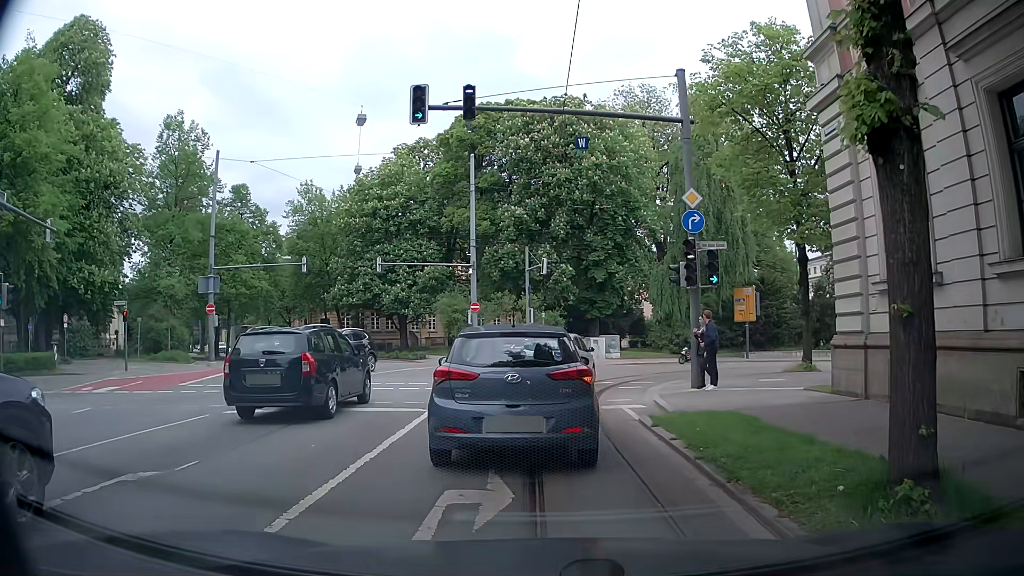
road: secondary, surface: asphalt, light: Day
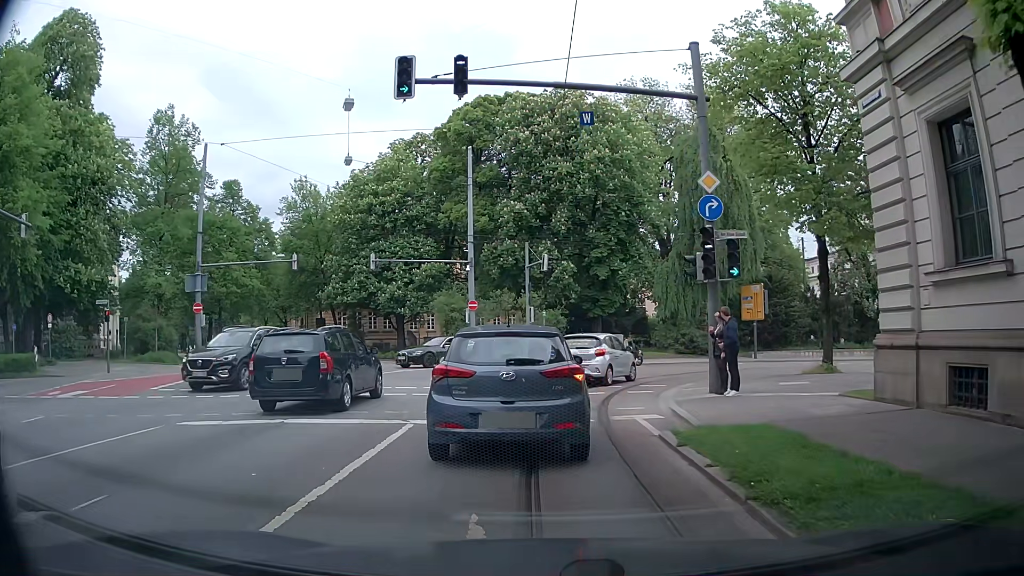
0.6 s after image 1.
(0.0, +1.9) m; -1°
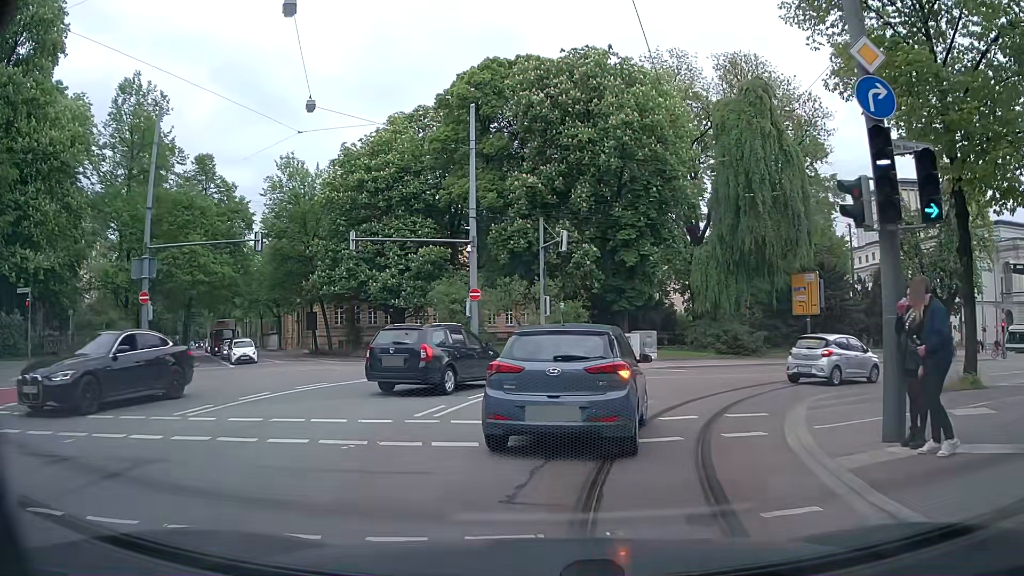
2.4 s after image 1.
(-0.2, +7.8) m; 0°
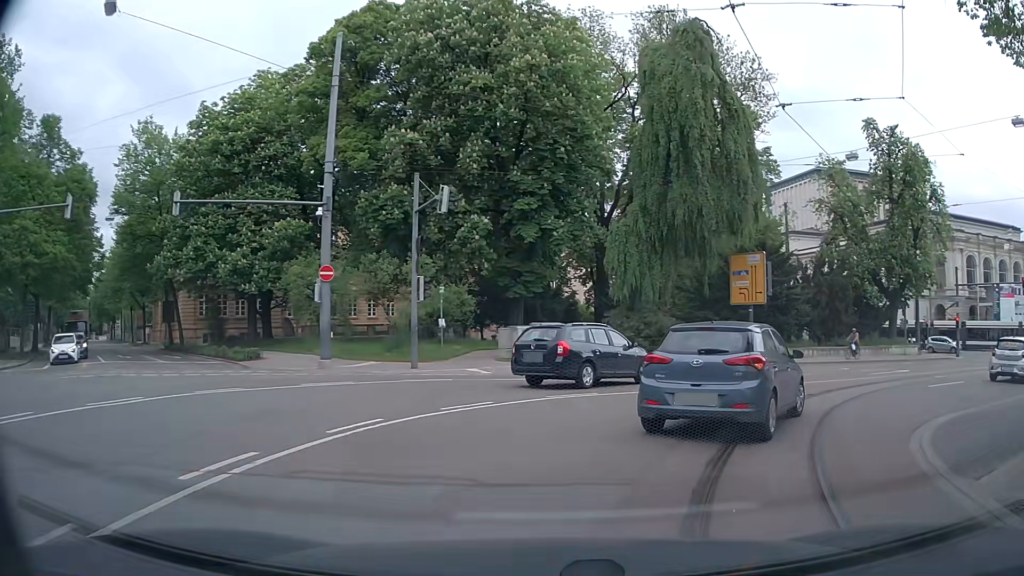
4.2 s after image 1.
(+0.1, +8.4) m; +7°
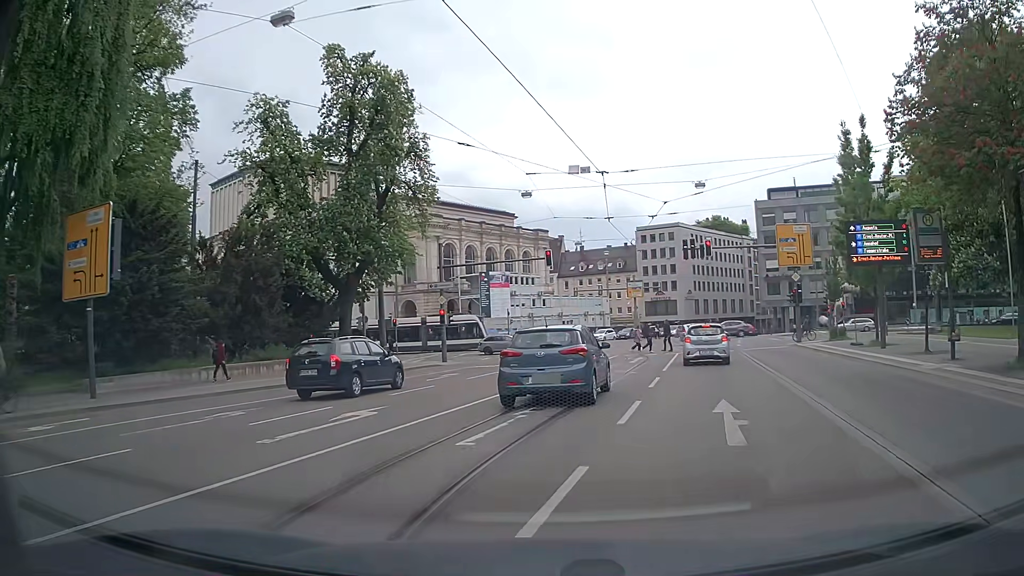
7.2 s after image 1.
(+6.9, +14.1) m; +47°
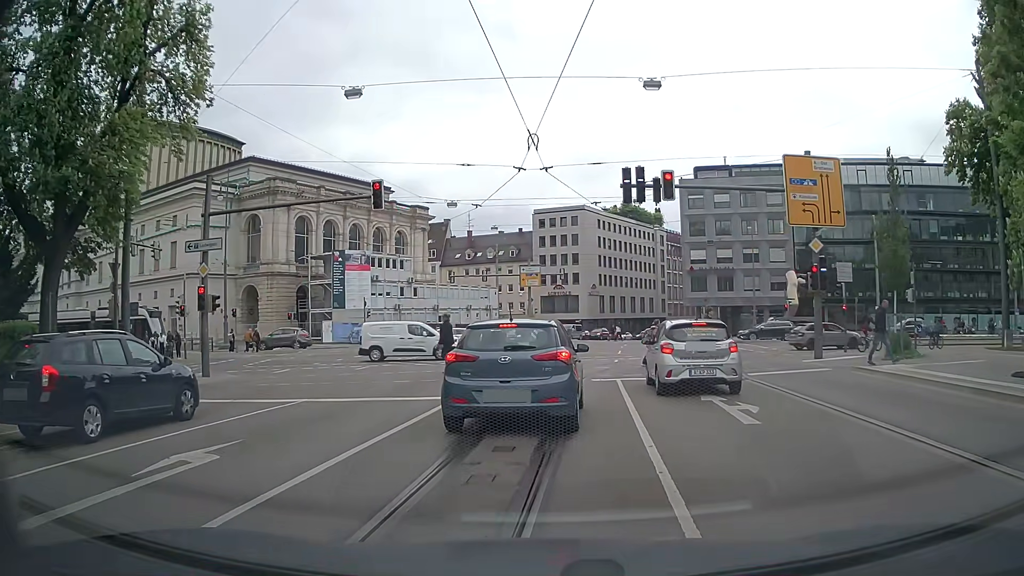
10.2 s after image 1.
(+2.1, +18.2) m; +8°
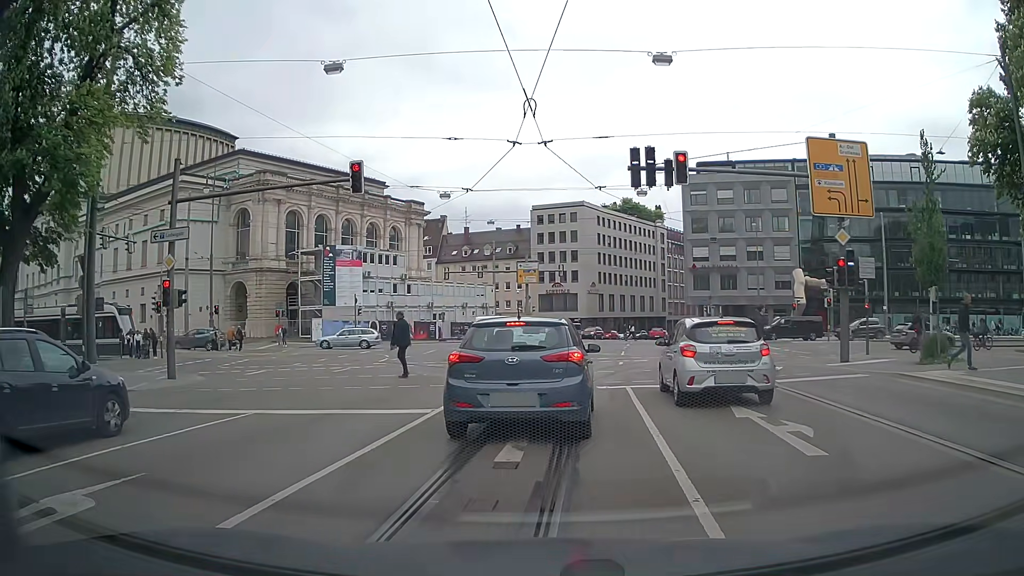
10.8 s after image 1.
(+0.1, +2.3) m; +2°
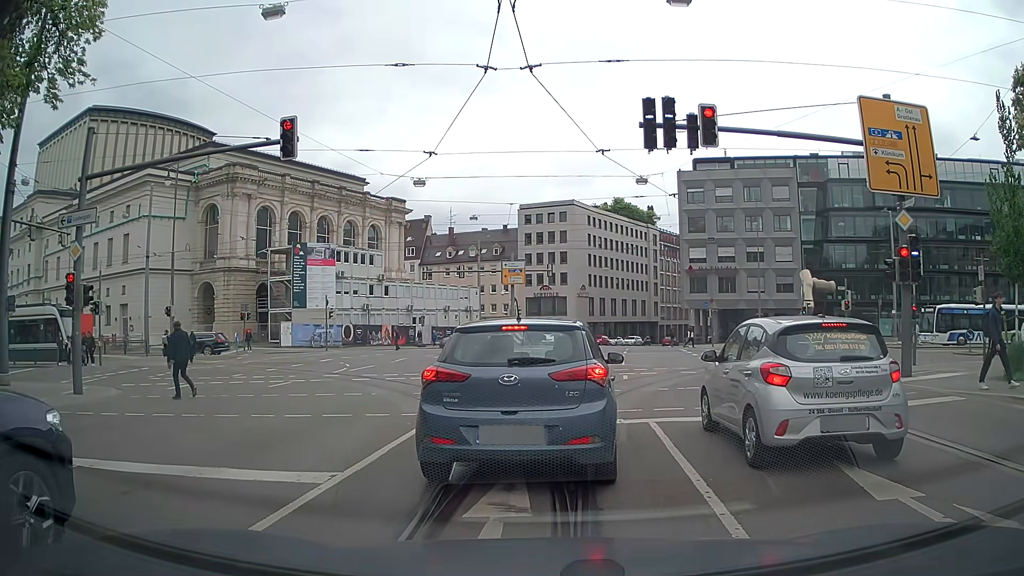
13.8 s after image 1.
(0.0, +4.6) m; -1°
